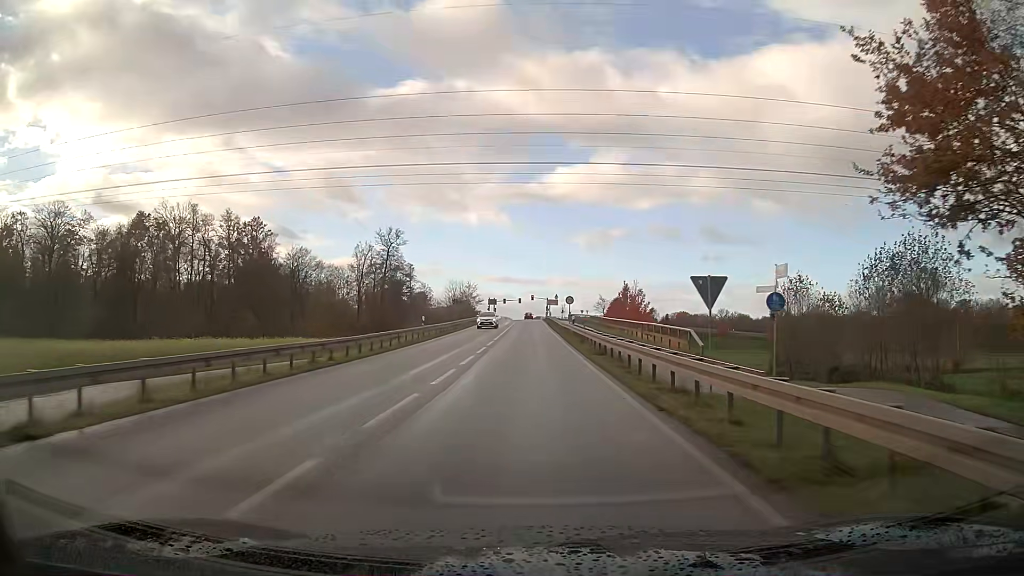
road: secondary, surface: asphalt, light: Day
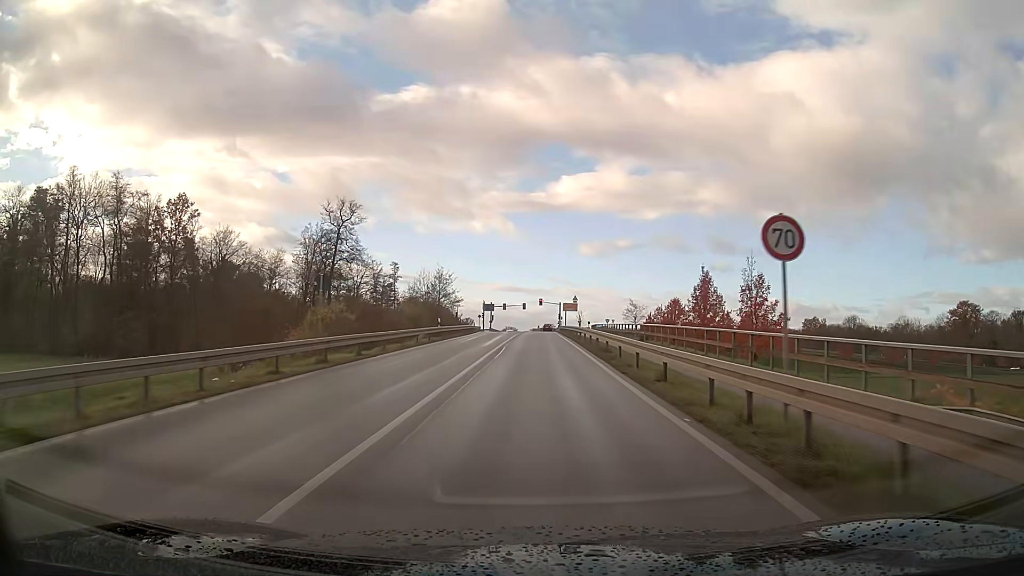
(-0.2, +40.6) m; 0°
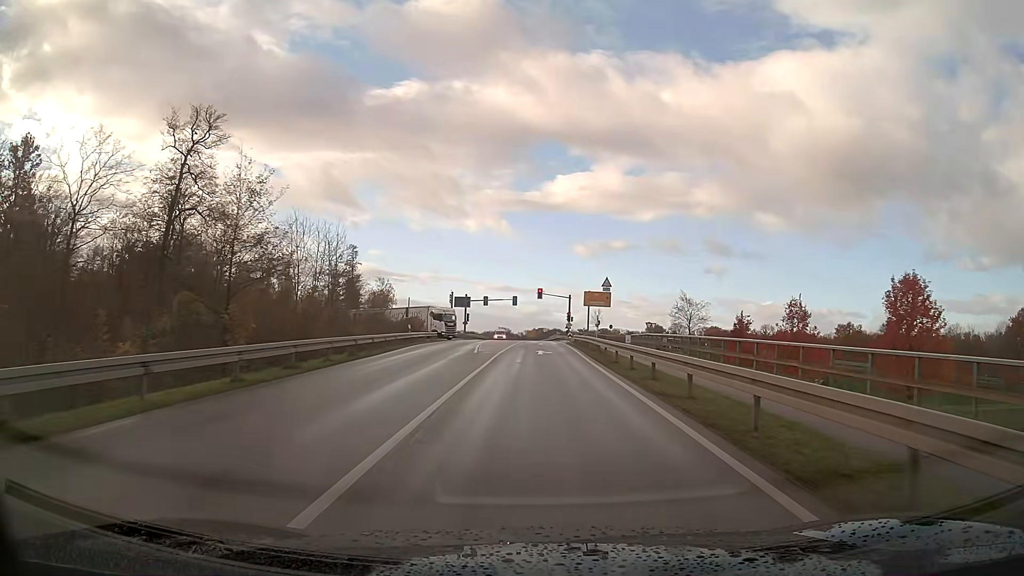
(+0.2, +45.3) m; +1°
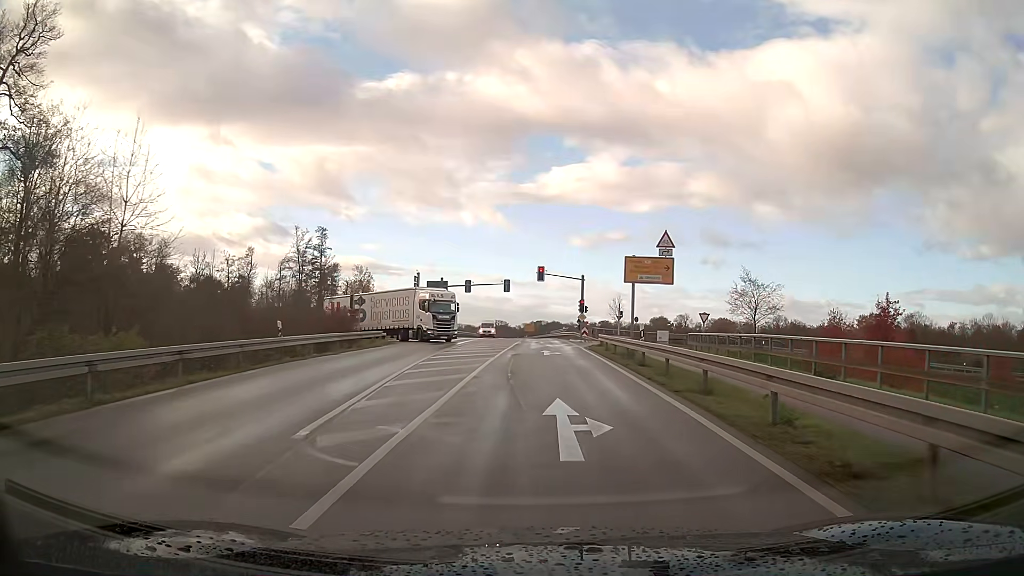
(0.0, +23.6) m; 0°
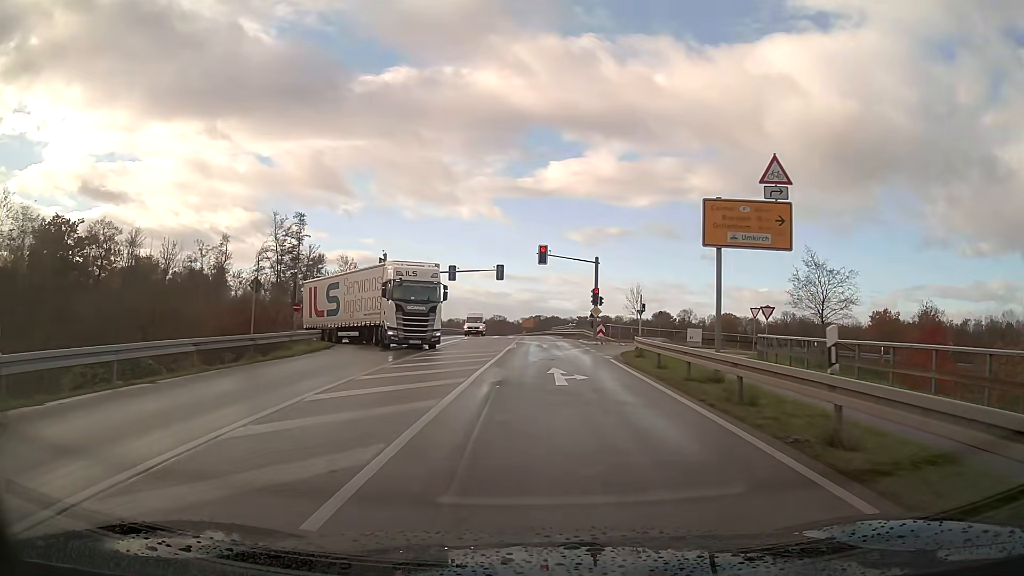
(0.0, +13.2) m; 0°
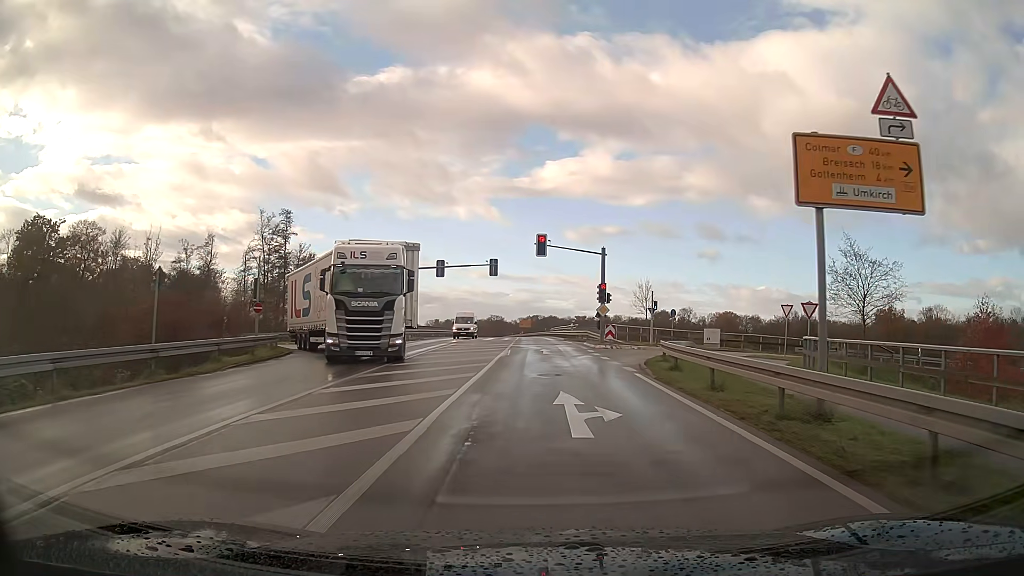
(0.0, +5.8) m; 0°
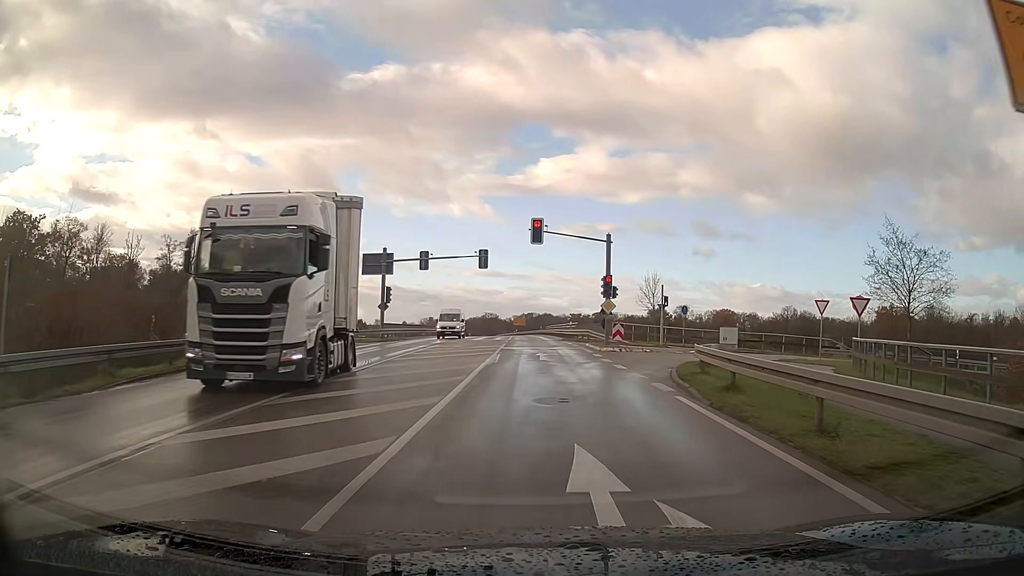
(0.0, +5.3) m; 0°
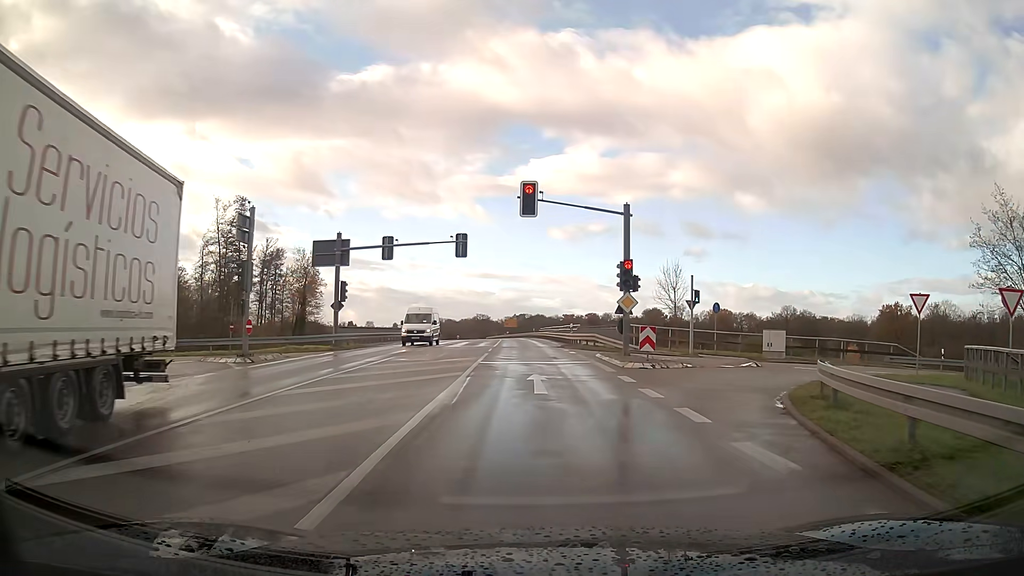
(+0.1, +9.3) m; +1°
(0, +10) (0, +20) (0, +30) (0, +40) (-1, +50) (-1, +60) (-2, +70) (-2, +80) (-3, +90) (-4, +100) m
